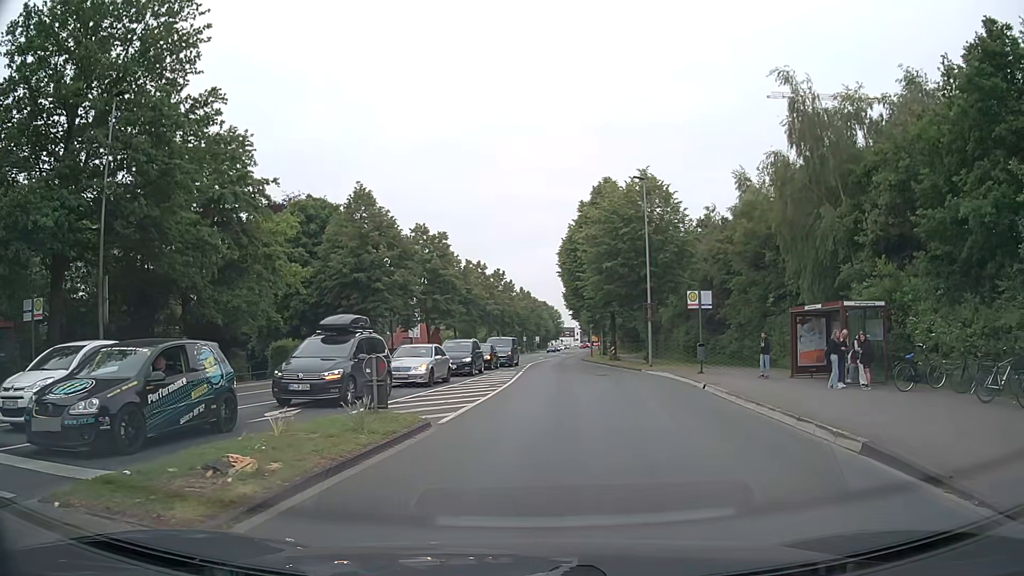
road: secondary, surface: asphalt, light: Day
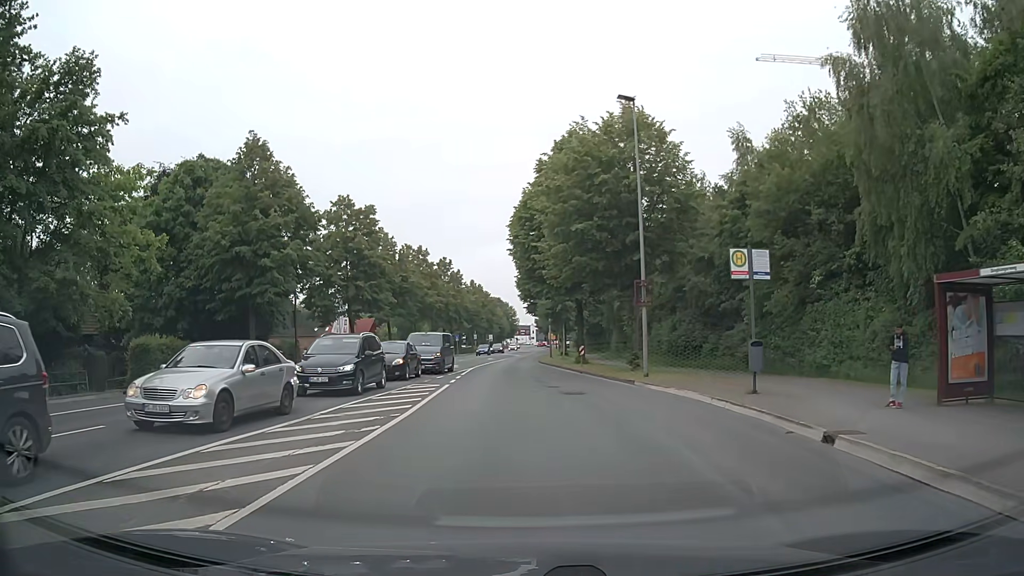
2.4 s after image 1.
(+0.7, +12.8) m; +4°
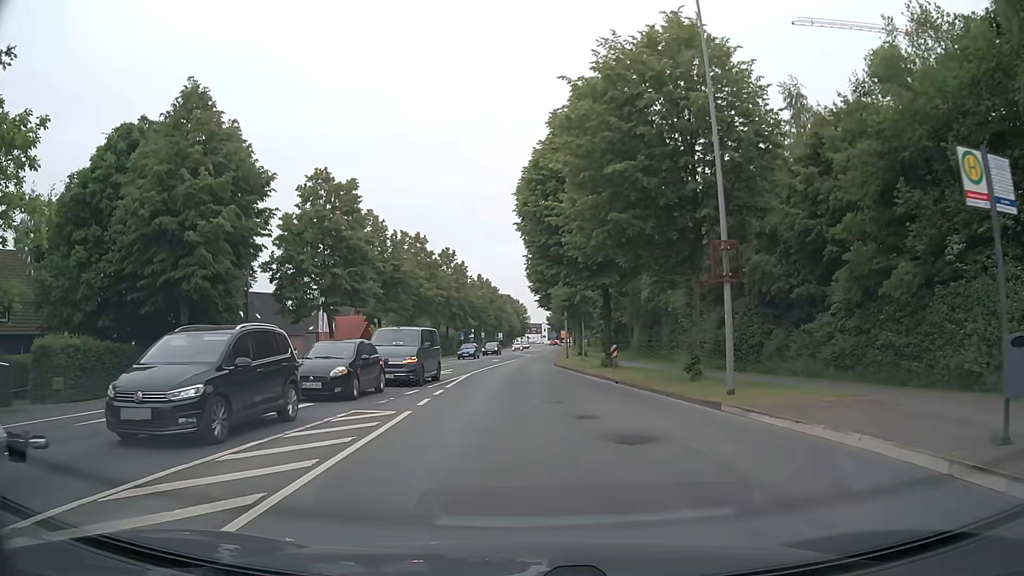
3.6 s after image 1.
(-0.1, +9.2) m; -1°
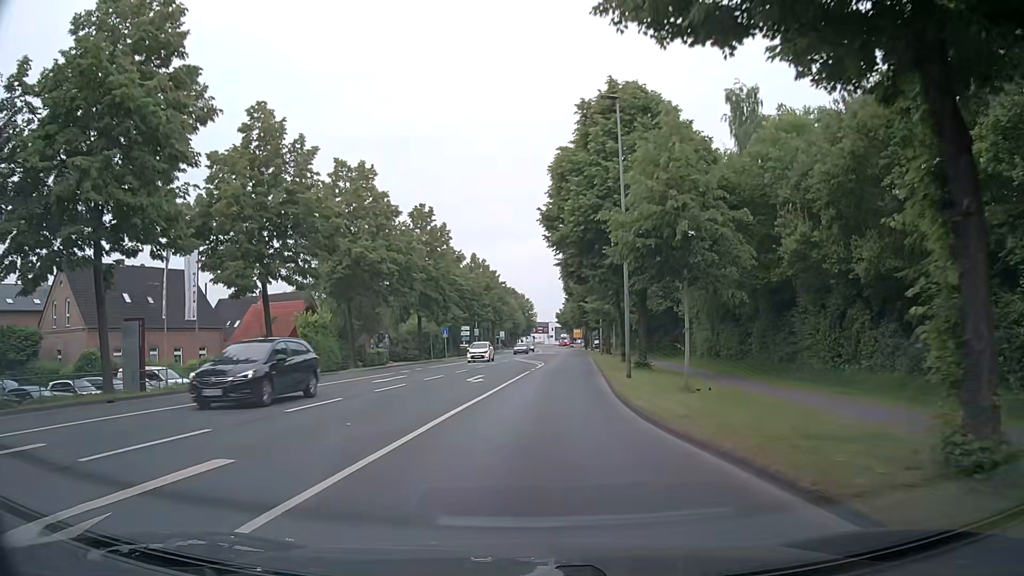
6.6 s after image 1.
(-0.5, +27.8) m; -1°
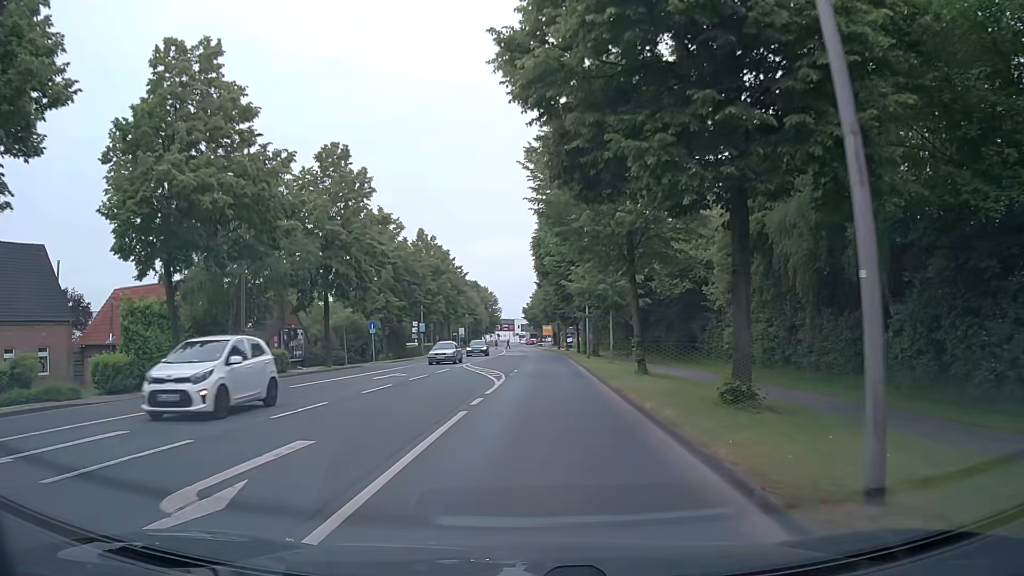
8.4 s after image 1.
(+0.7, +19.0) m; +4°
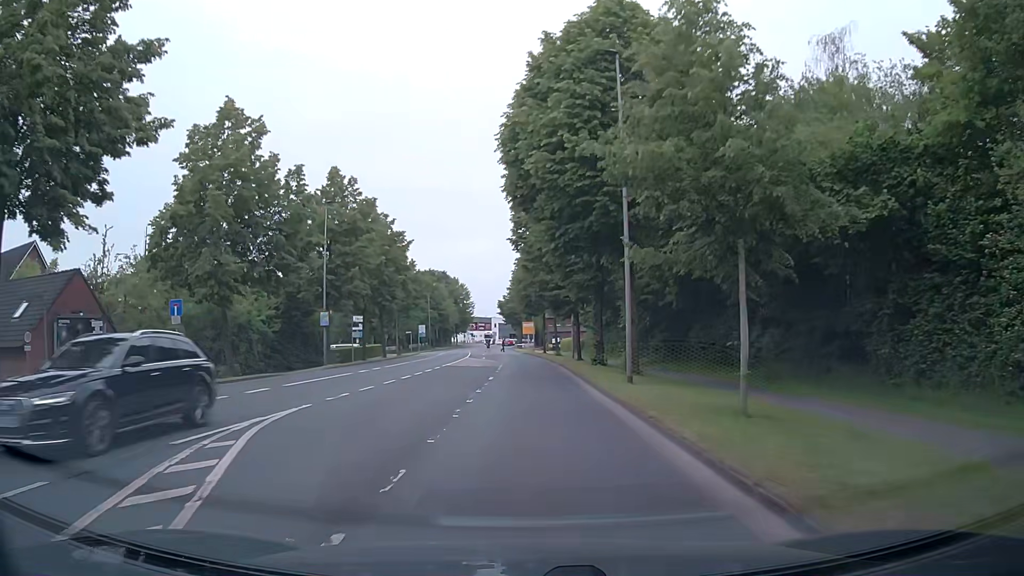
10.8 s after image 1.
(+0.4, +27.3) m; +1°
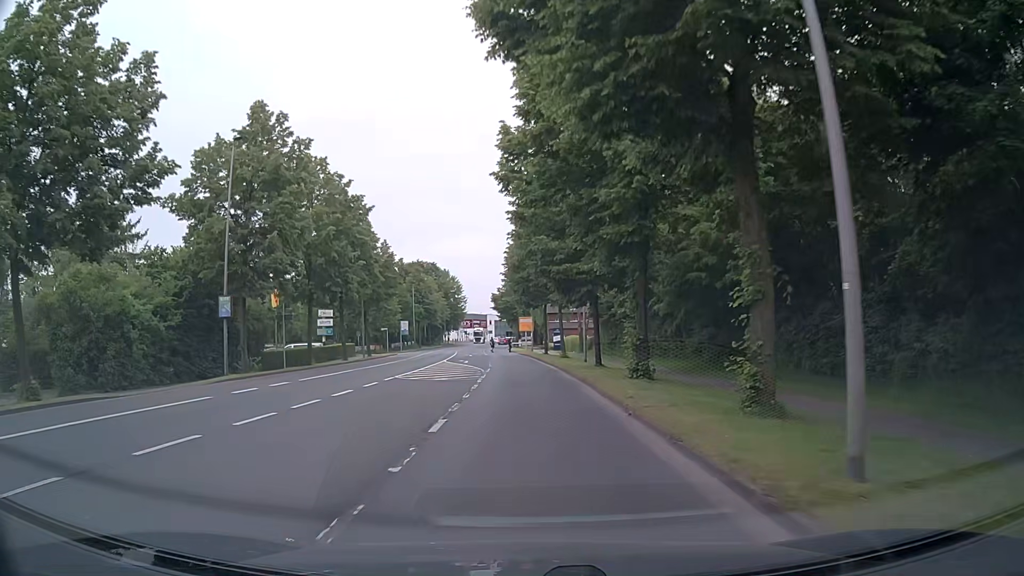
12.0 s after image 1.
(+0.2, +14.1) m; 0°
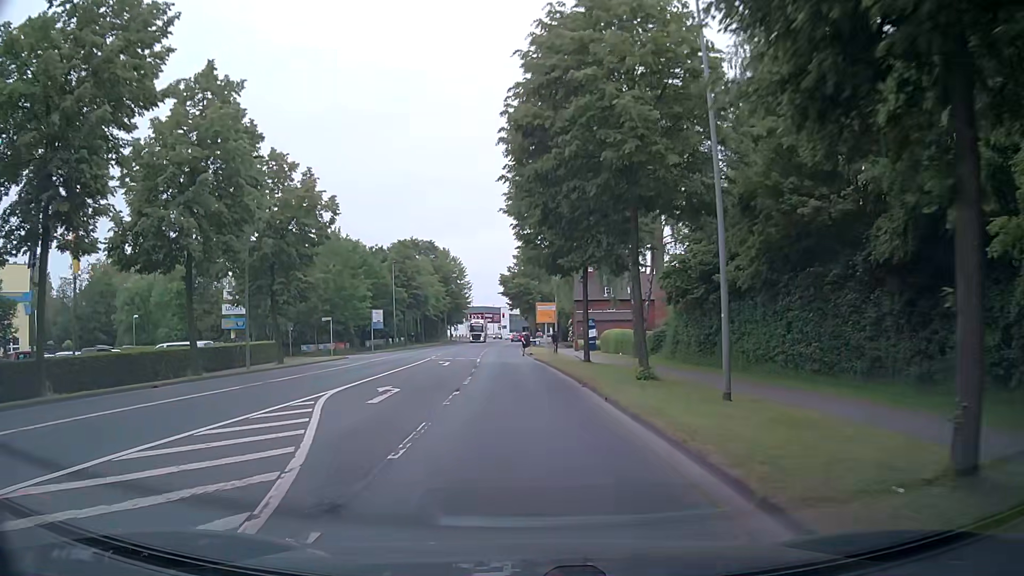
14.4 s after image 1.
(-0.3, +27.7) m; -2°
(0, +10) (0, +20) (0, +30) (-1, +40) (-1, +50) (-1, +60) (-1, +70) (-1, +80) (-1, +90) (-1, +100) m
